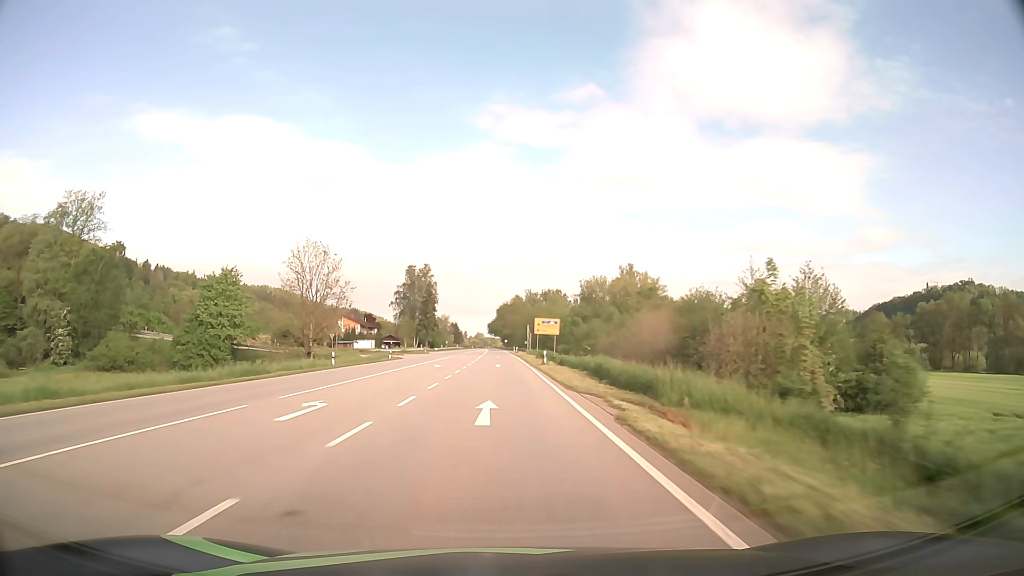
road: primary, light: Day
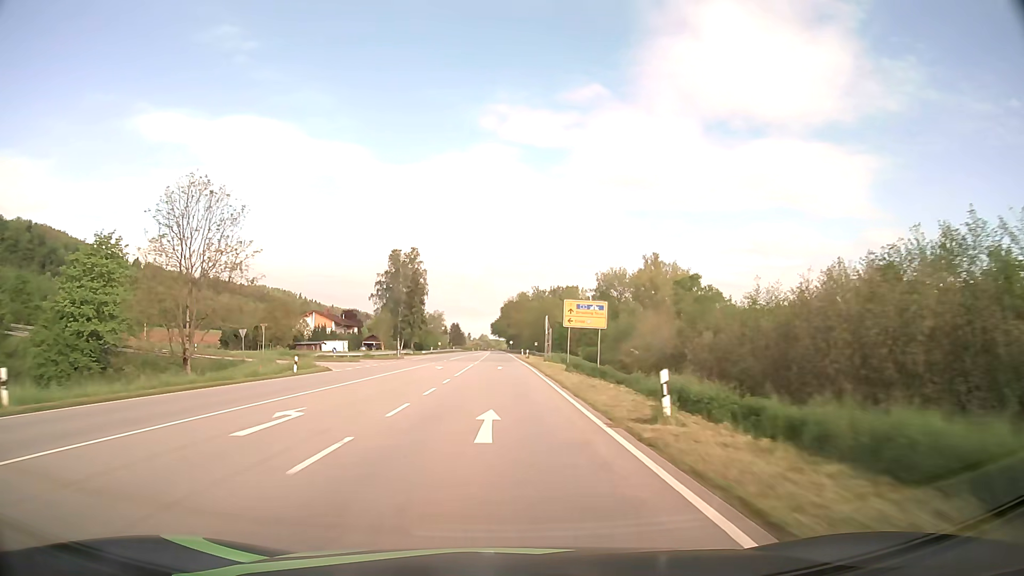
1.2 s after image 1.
(-0.1, +31.9) m; 0°
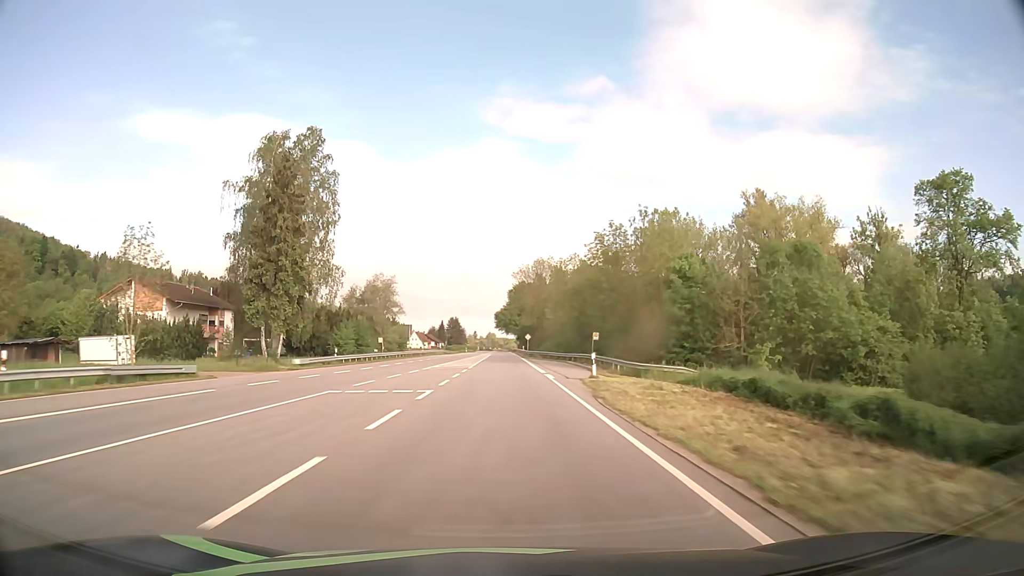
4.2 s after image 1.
(-0.5, +79.8) m; -1°
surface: asphalt
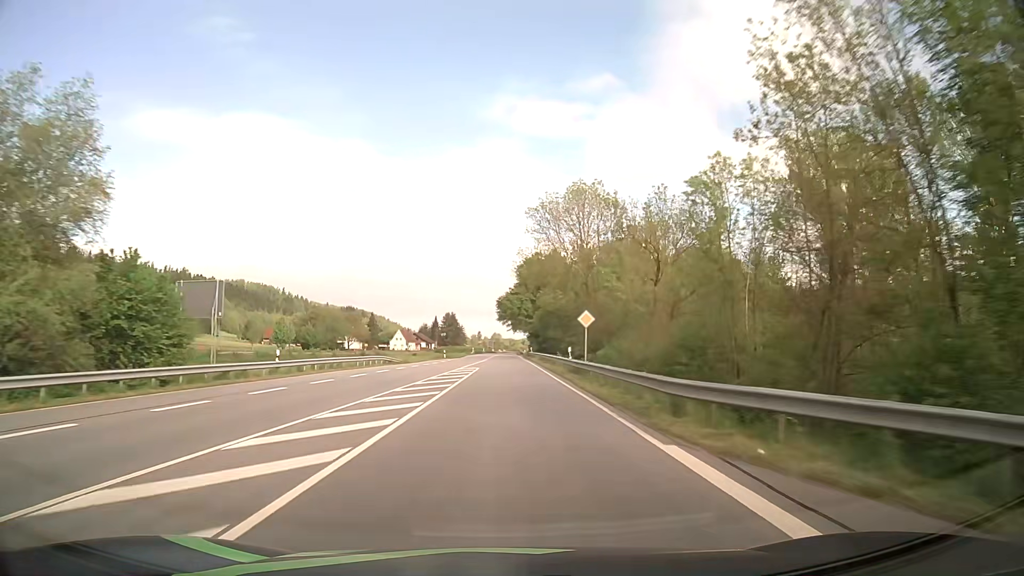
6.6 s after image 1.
(-0.3, +64.0) m; 0°
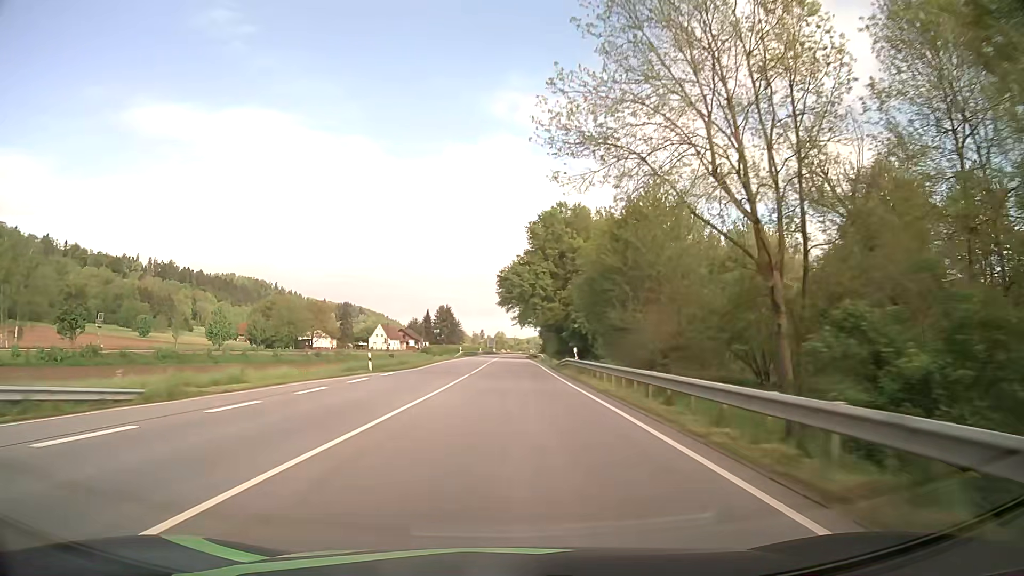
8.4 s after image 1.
(-0.3, +48.1) m; -1°
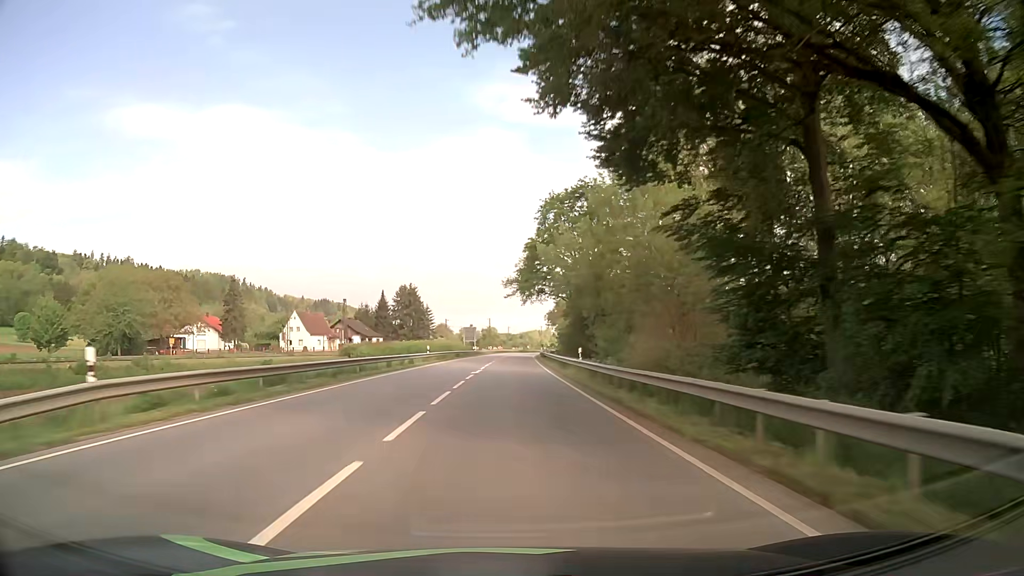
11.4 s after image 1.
(+0.7, +80.3) m; +1°
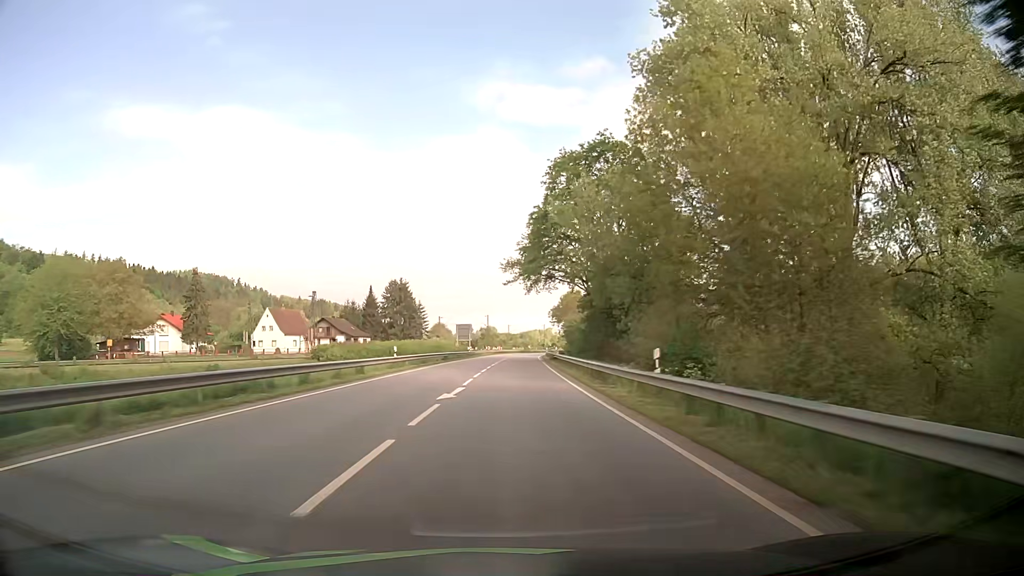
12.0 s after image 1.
(0.0, +16.1) m; 0°
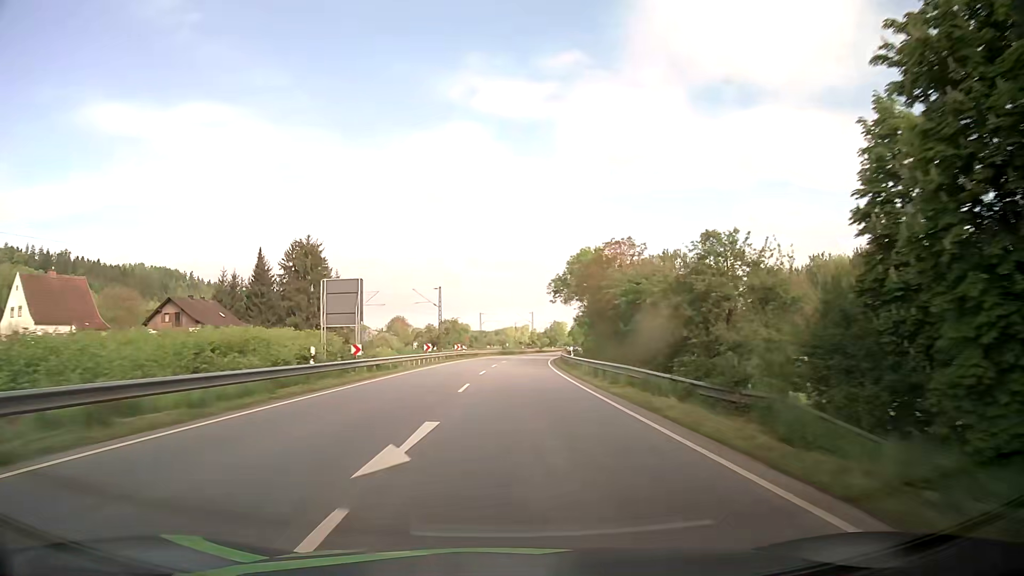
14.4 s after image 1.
(+0.6, +64.3) m; +2°
(0, +10) (0, +20) (+1, +30) (+1, +40) (+2, +50) (+2, +60) (+3, +70) (+4, +80) (+6, +90) (+7, +100) m
